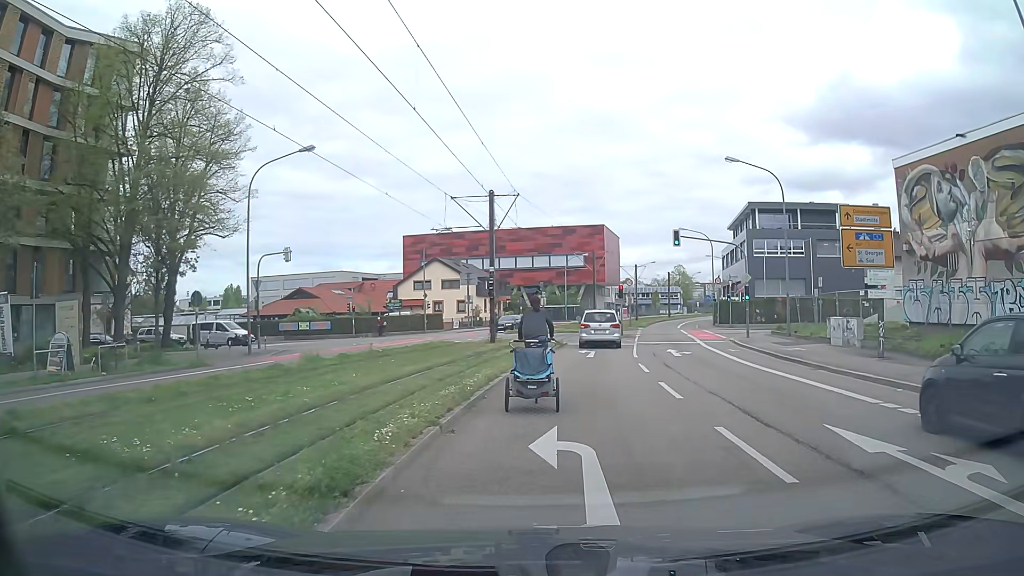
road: secondary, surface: asphalt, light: Day
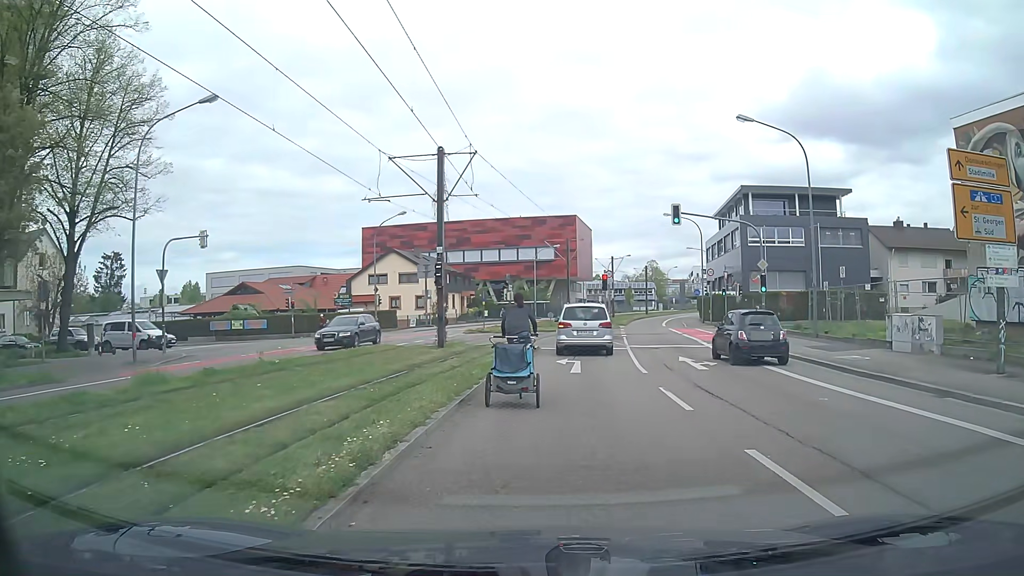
(+0.4, +7.7) m; +4°
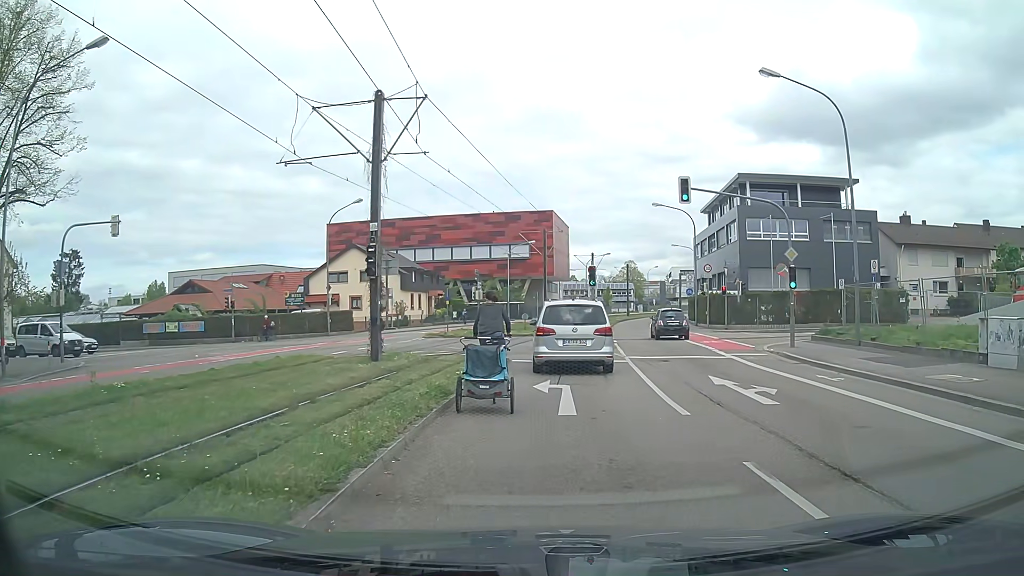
(+0.2, +6.4) m; +3°
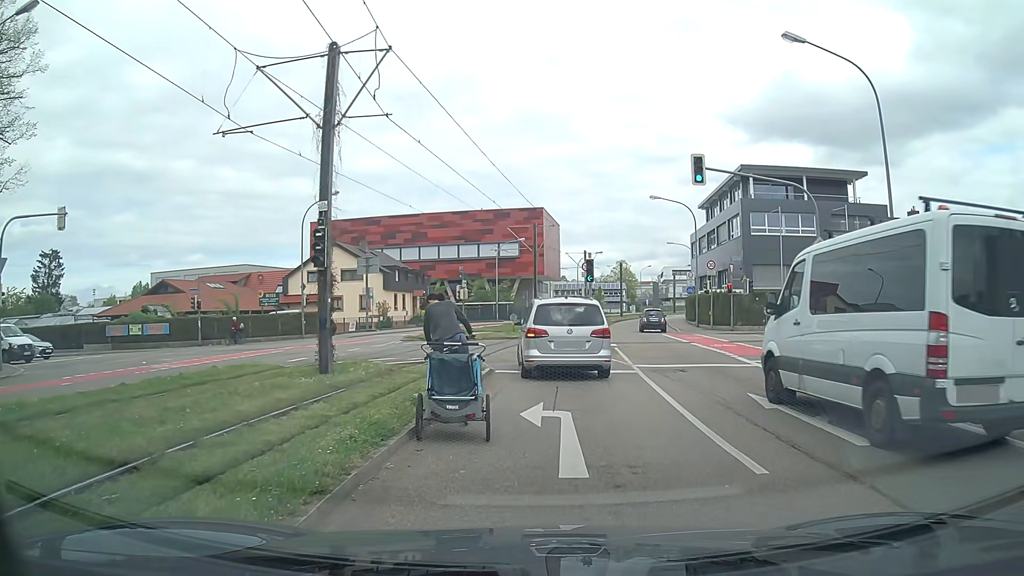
(0.0, +3.5) m; 0°
